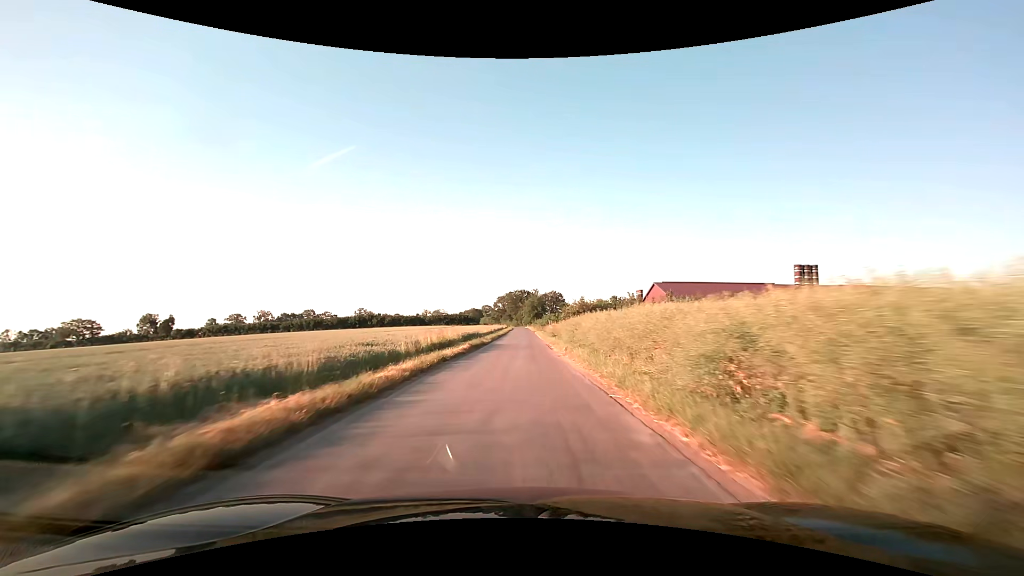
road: unclassified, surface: asphalt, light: Day
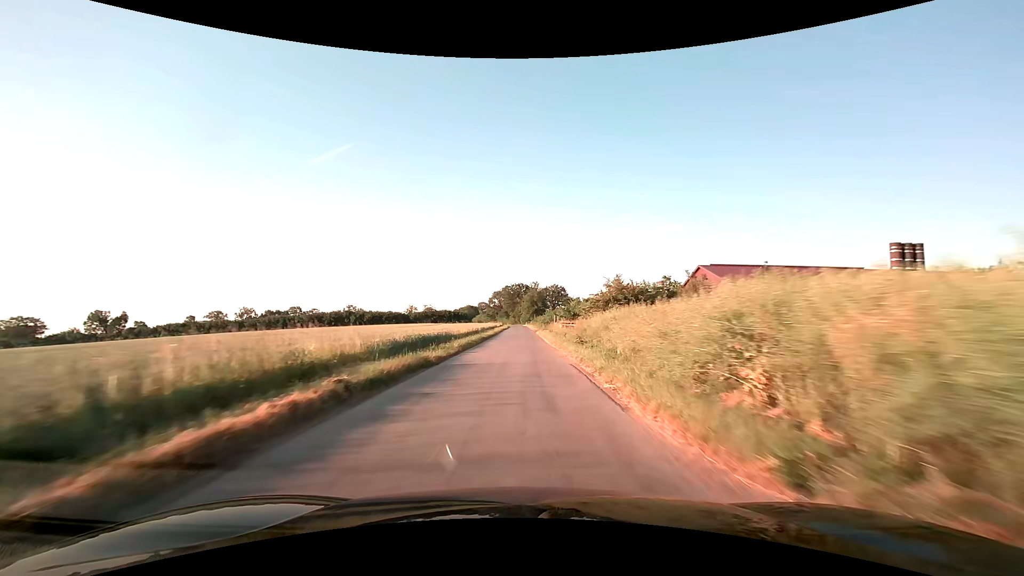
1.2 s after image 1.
(-0.1, +21.7) m; 0°
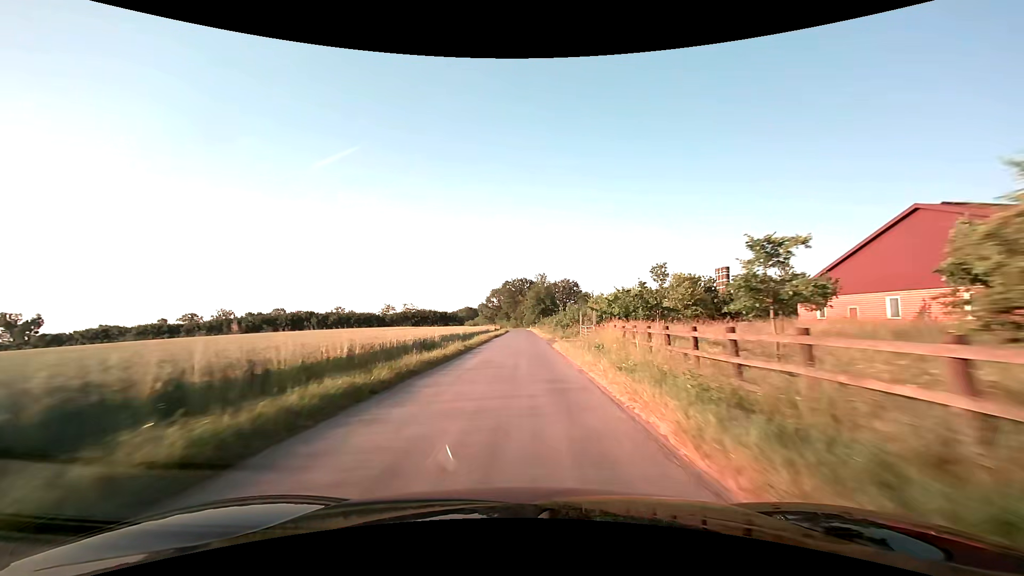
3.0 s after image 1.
(-0.1, +32.6) m; 0°
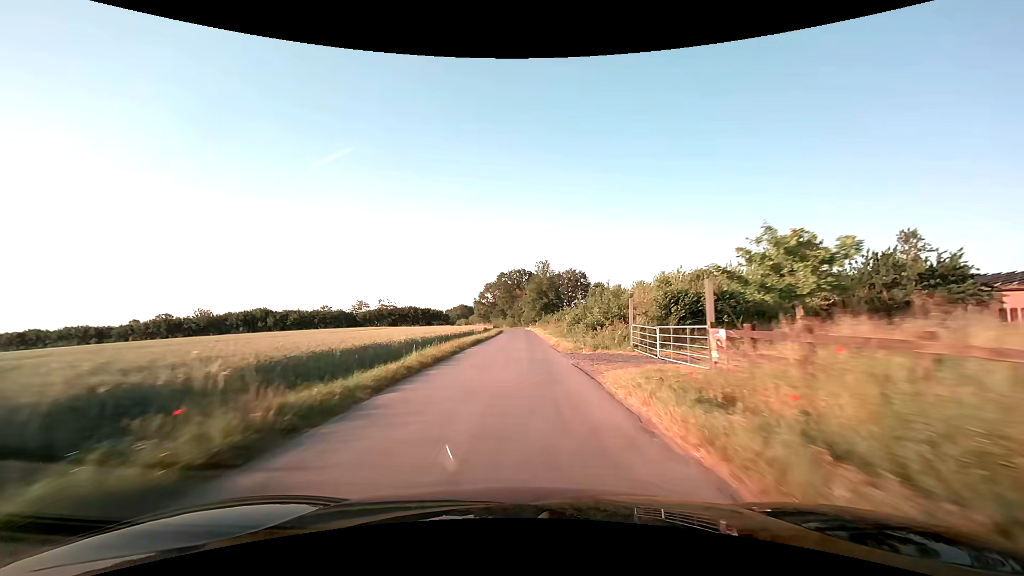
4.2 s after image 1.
(0.0, +21.5) m; 0°
